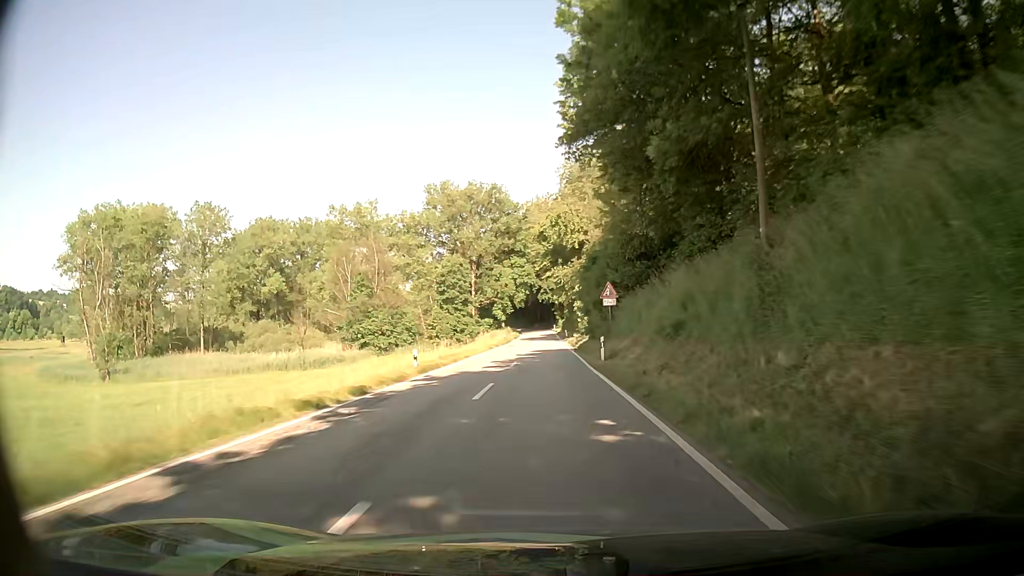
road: secondary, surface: asphalt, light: Day
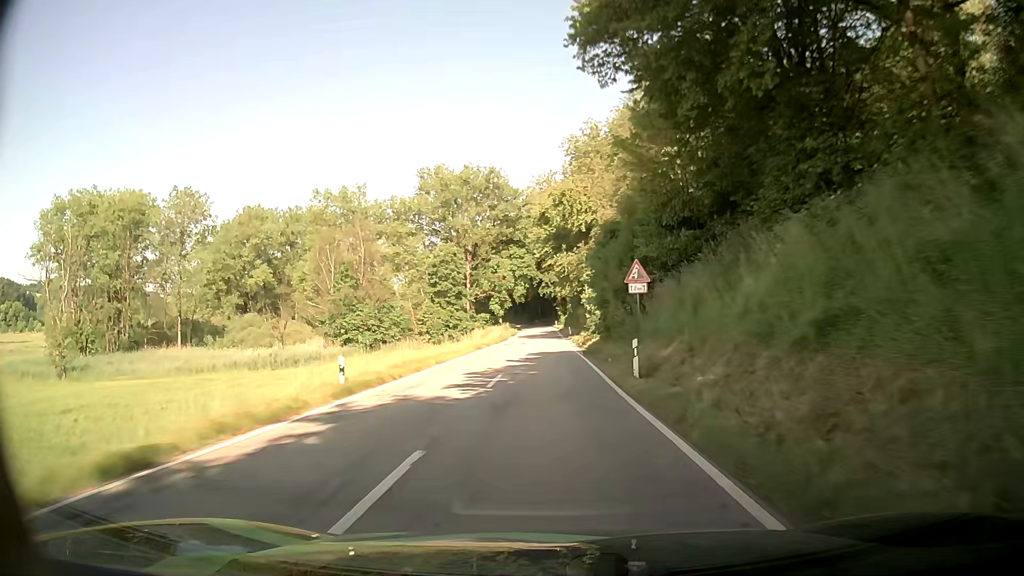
(0.0, +9.7) m; 0°
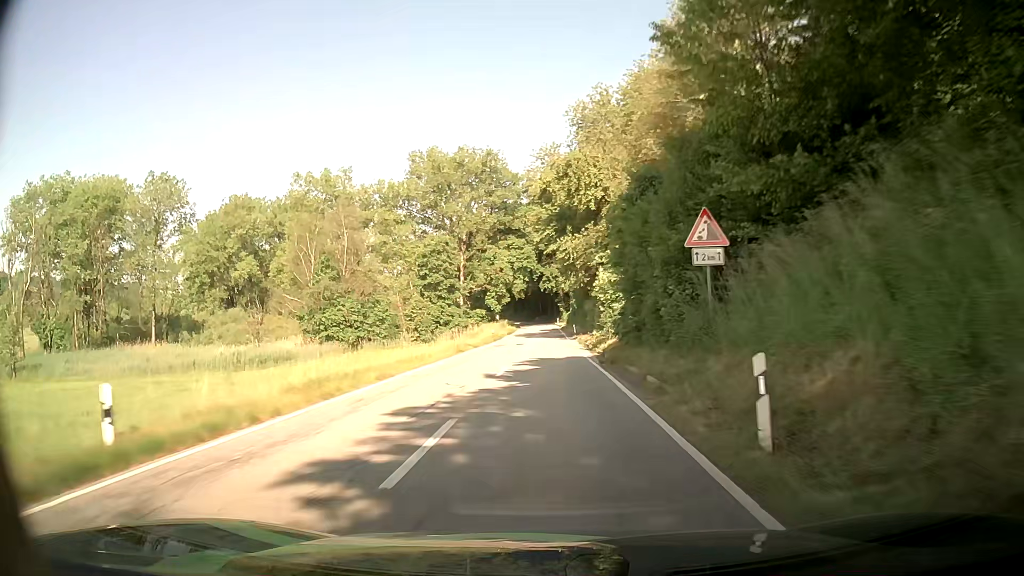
(0.0, +9.8) m; 0°
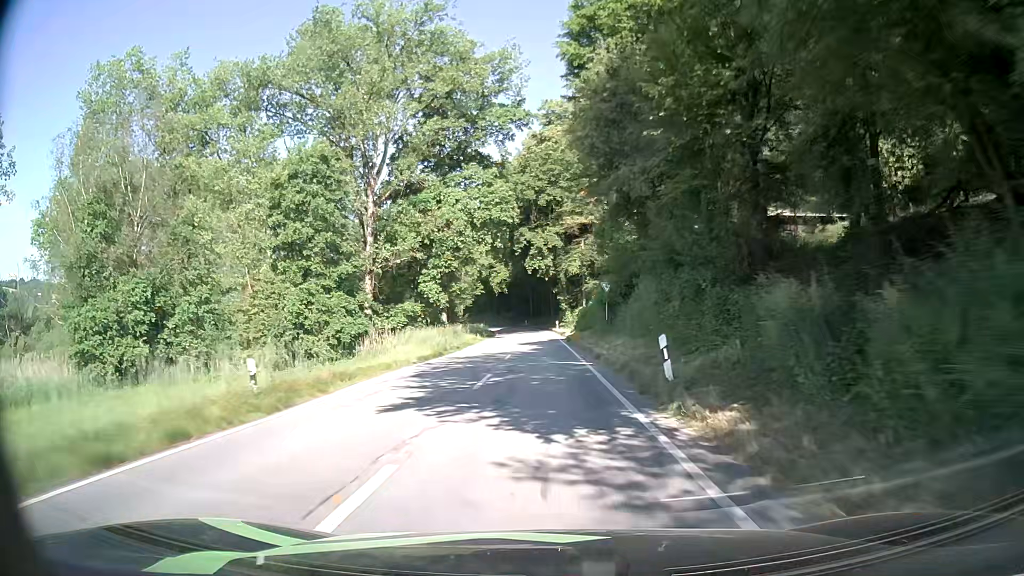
(+0.4, +50.4) m; 0°
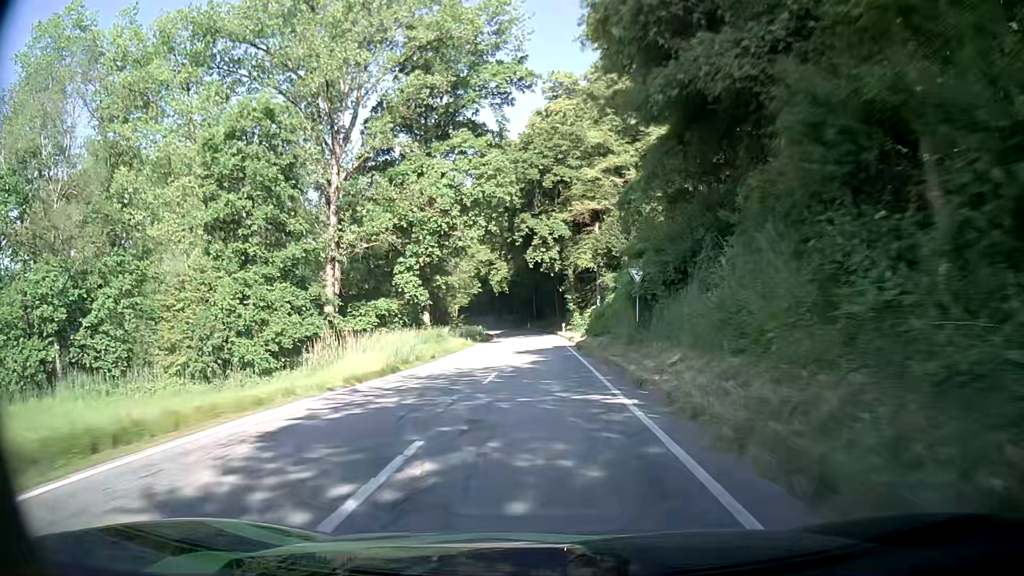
(0.0, +10.3) m; 0°
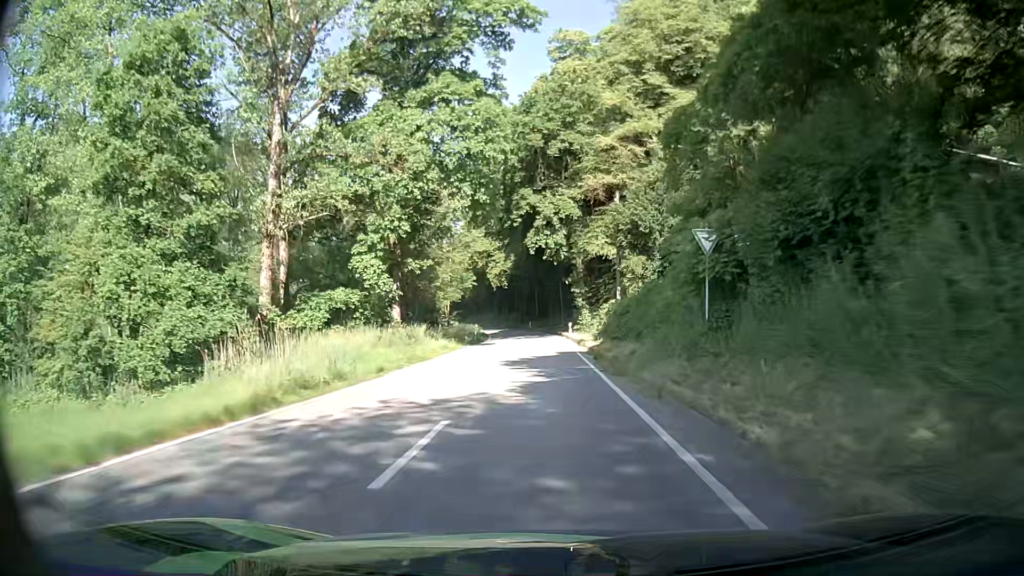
(0.0, +10.3) m; 0°
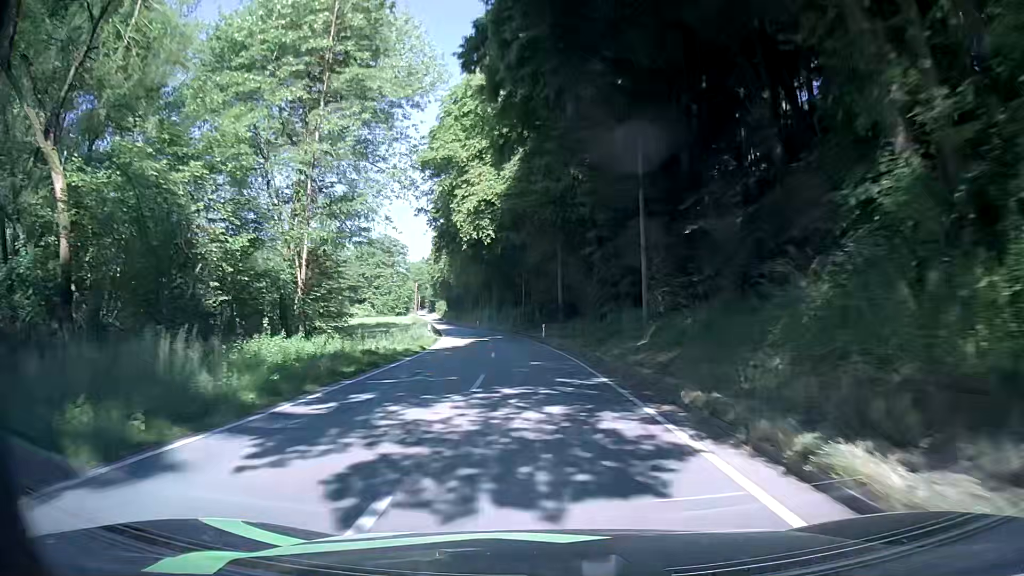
(-0.8, +51.9) m; -2°
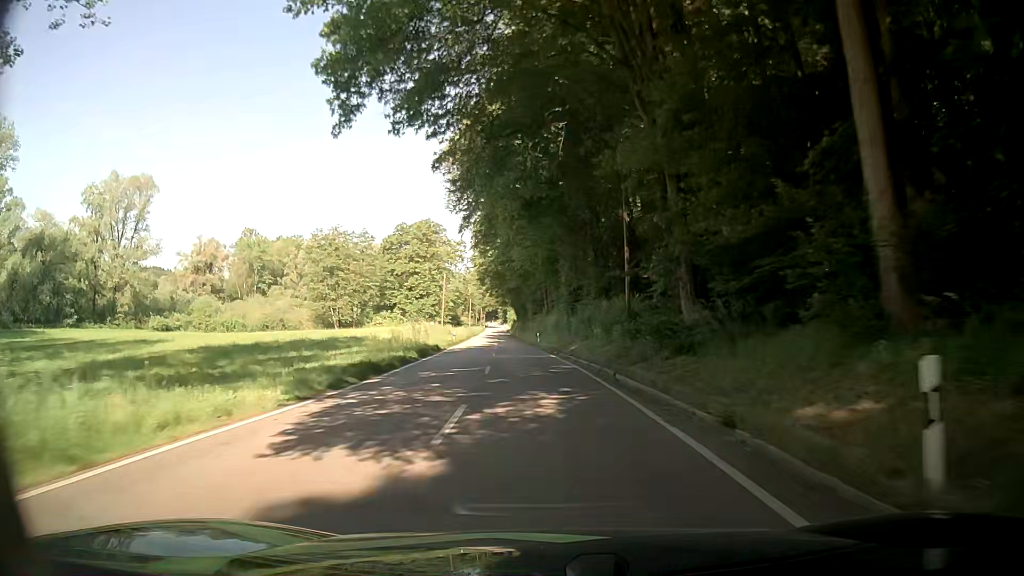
(-1.4, +41.3) m; -6°
(0, +10) (-1, +20) (-1, +30) (-2, +40) (-3, +50) (-4, +60) (-5, +70) (-5, +80) (-6, +90) (-7, +100) m
